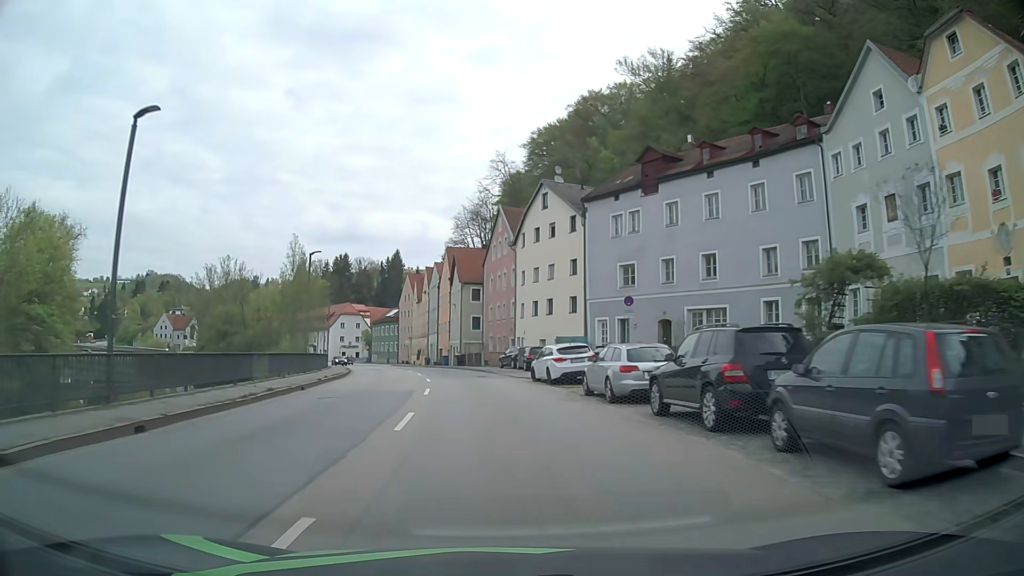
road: primary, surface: asphalt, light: Day
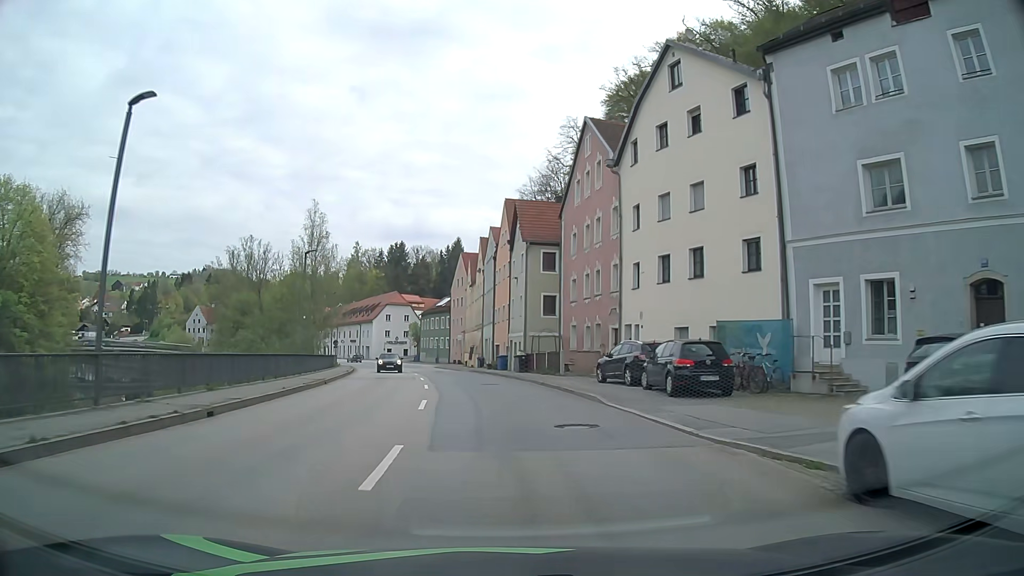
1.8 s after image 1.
(-1.2, +22.9) m; -6°
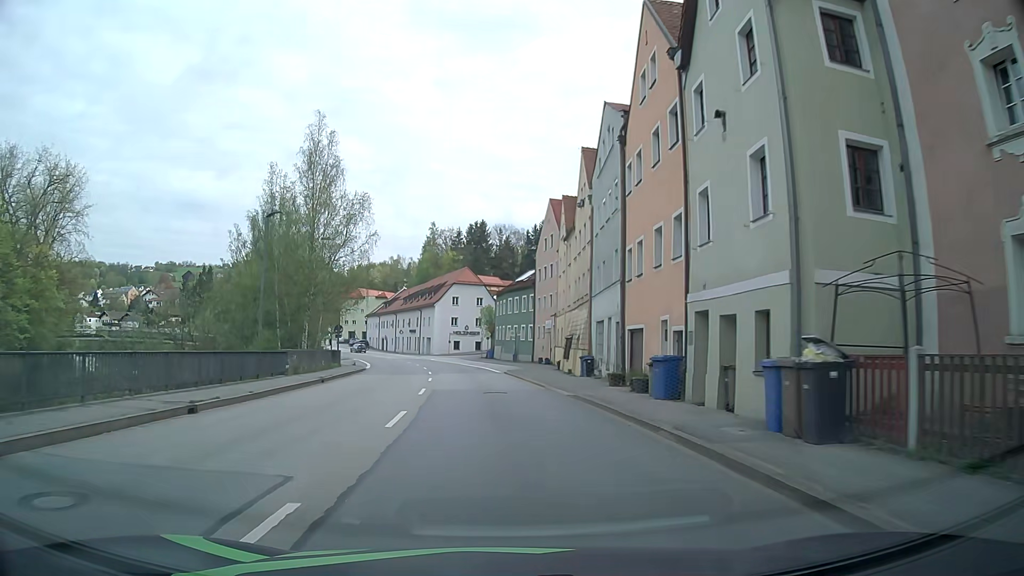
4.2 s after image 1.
(-1.8, +30.8) m; -8°
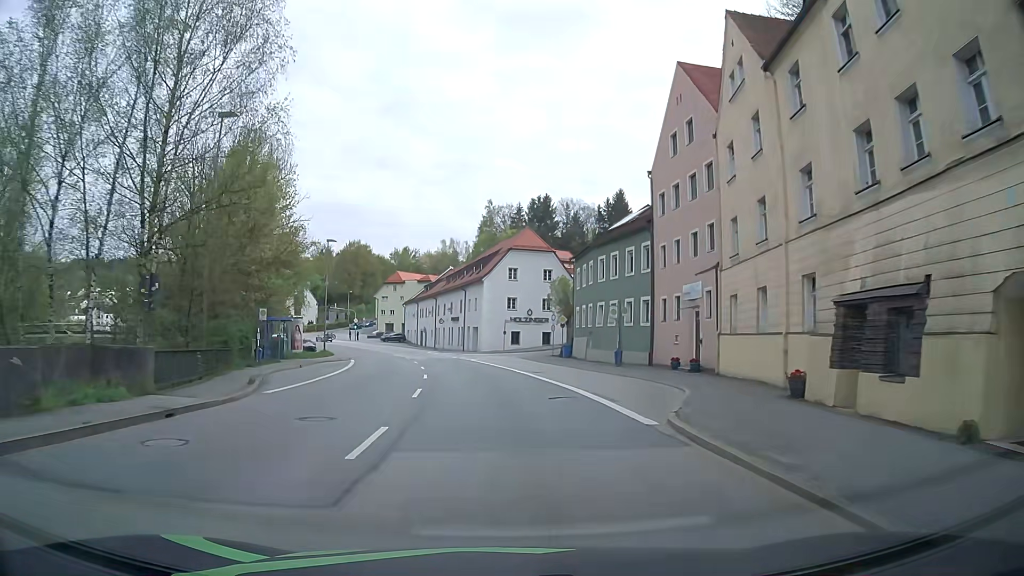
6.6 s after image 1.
(-1.4, +31.0) m; -5°
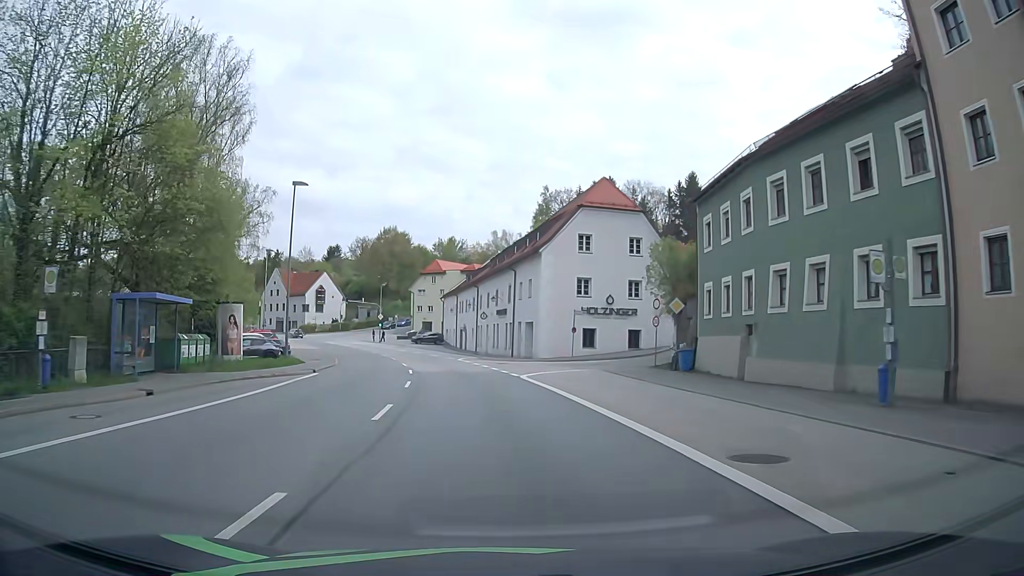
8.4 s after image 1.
(-0.8, +23.2) m; -5°
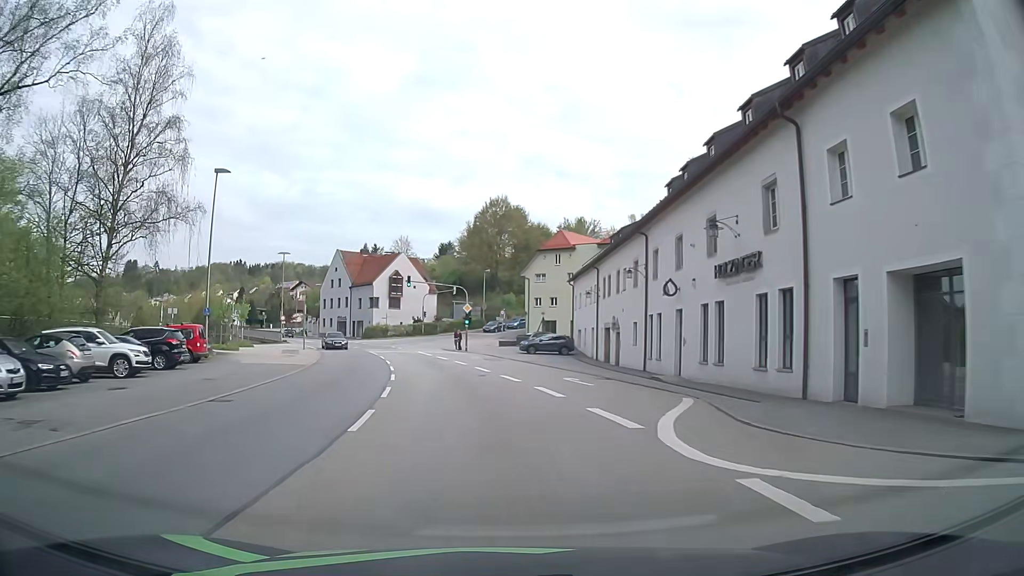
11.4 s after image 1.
(-3.5, +38.0) m; -11°
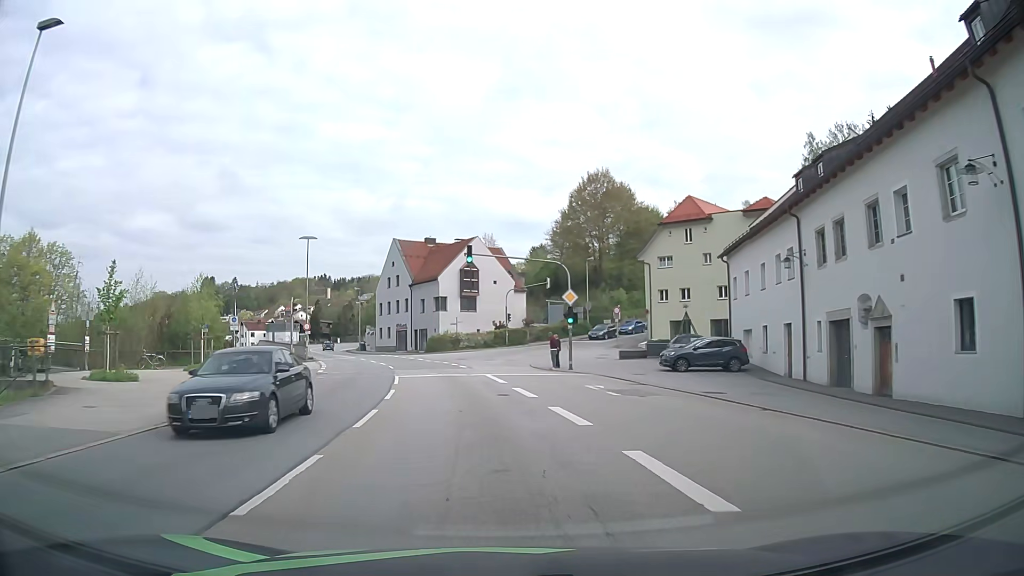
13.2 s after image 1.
(-1.5, +22.6) m; -7°
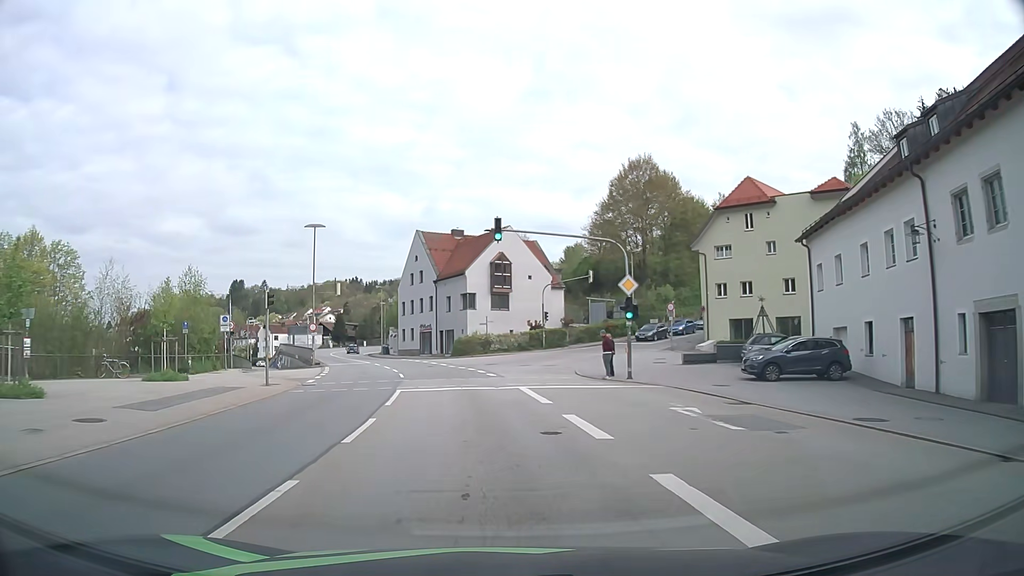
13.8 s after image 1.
(-0.3, +7.5) m; -3°
(0, +10) (-1, +20) (-3, +30) (-5, +40) (-8, +49) (-11, +59) (-15, +68) (-18, +77) (-21, +87) (-23, +97) m
